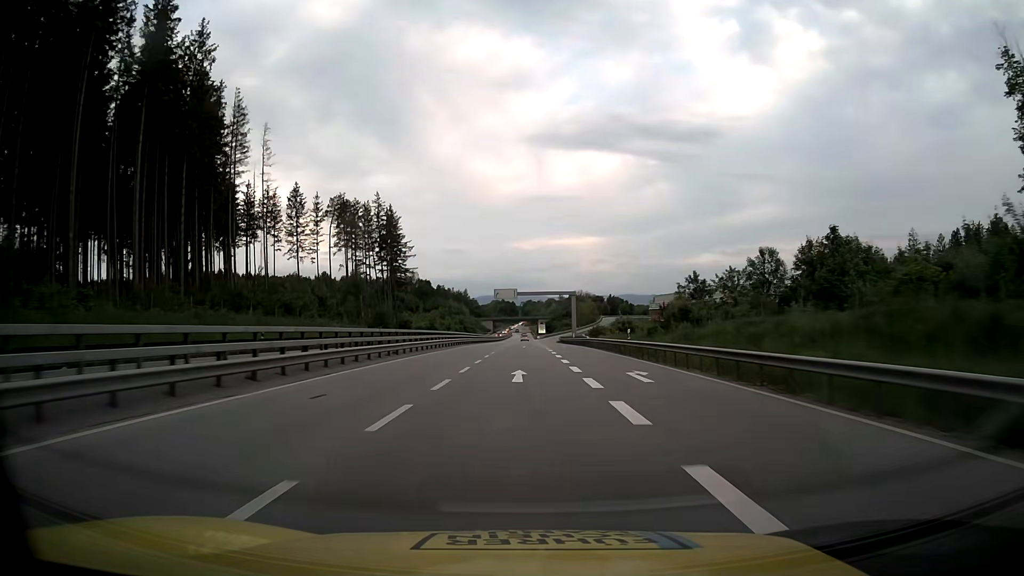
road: trunk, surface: asphalt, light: Day
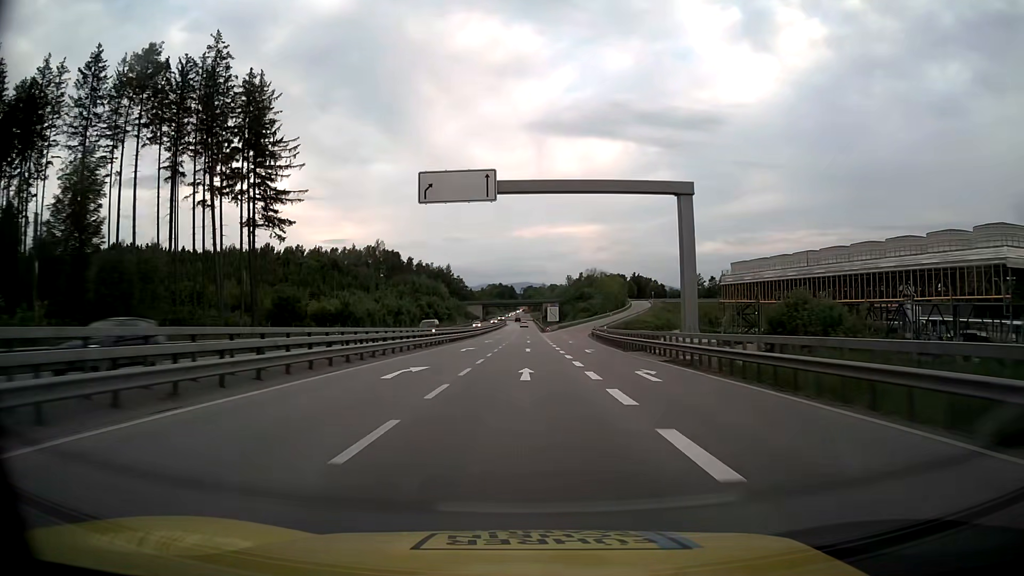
(-0.2, +80.5) m; 0°
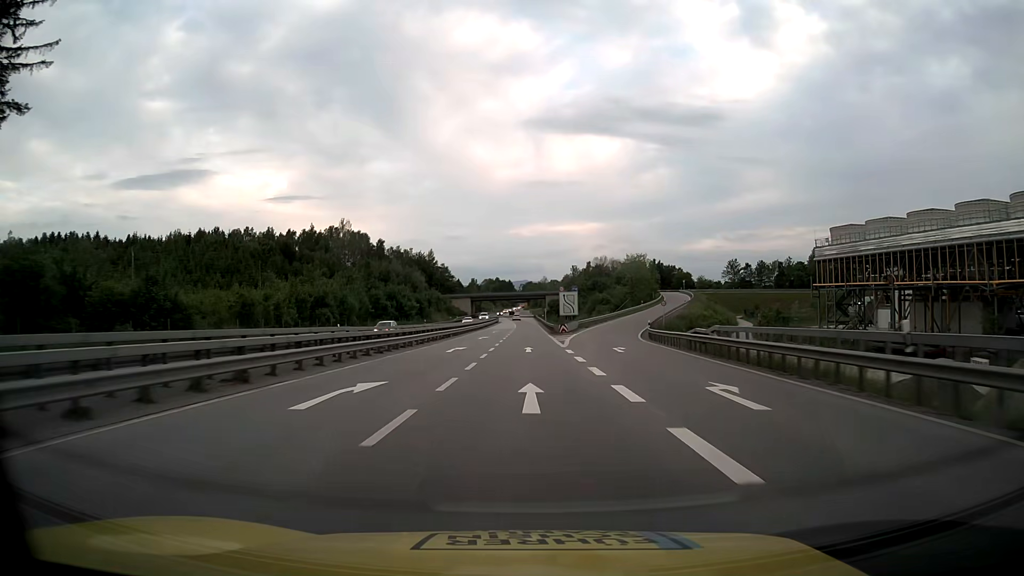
(-0.1, +47.1) m; 0°
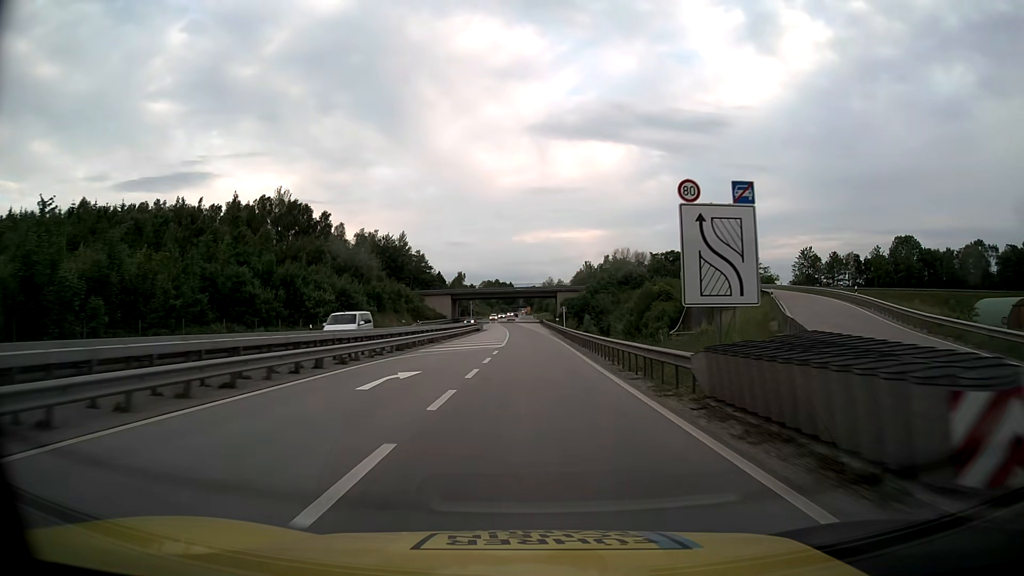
(-0.2, +56.7) m; 0°
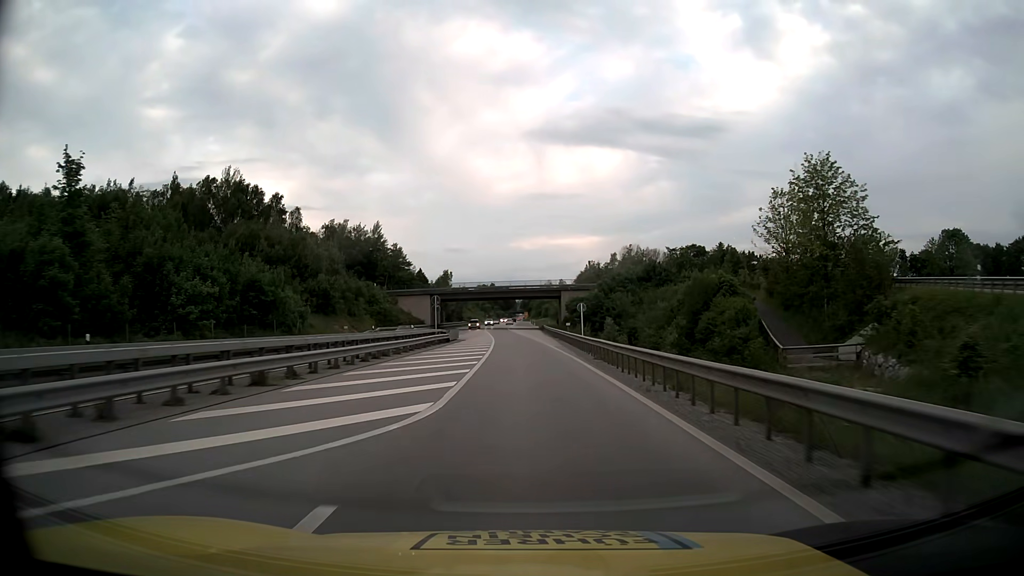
(0.0, +26.6) m; 0°
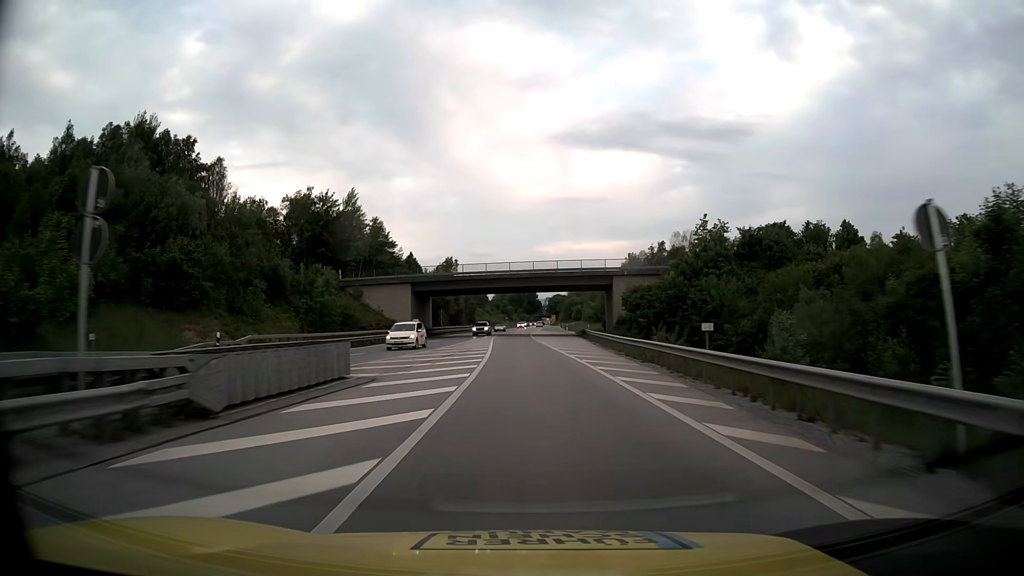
(-0.7, +39.7) m; -2°
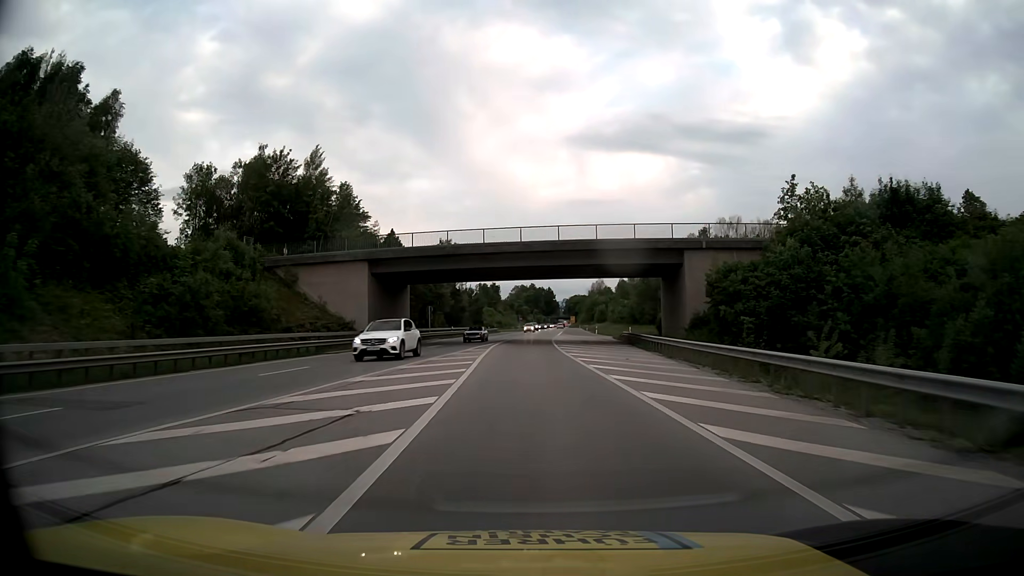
(-0.4, +26.5) m; -2°
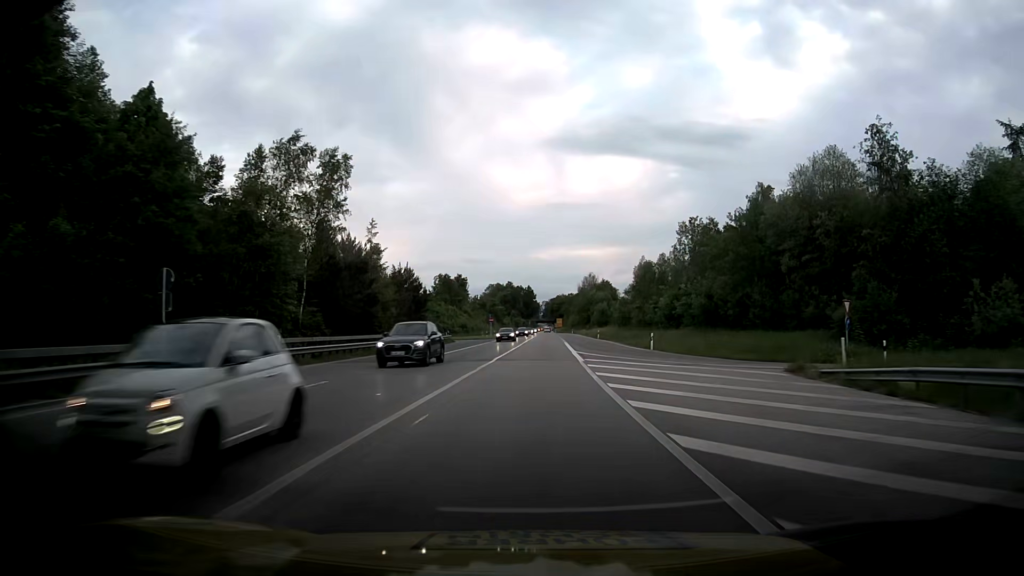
(+0.4, +52.6) m; +2°
(0, +10) (0, +20) (0, +30) (+1, +40) (+1, +50) (+1, +60) (+1, +70) (+2, +80) (+2, +90) (+2, +100) m
